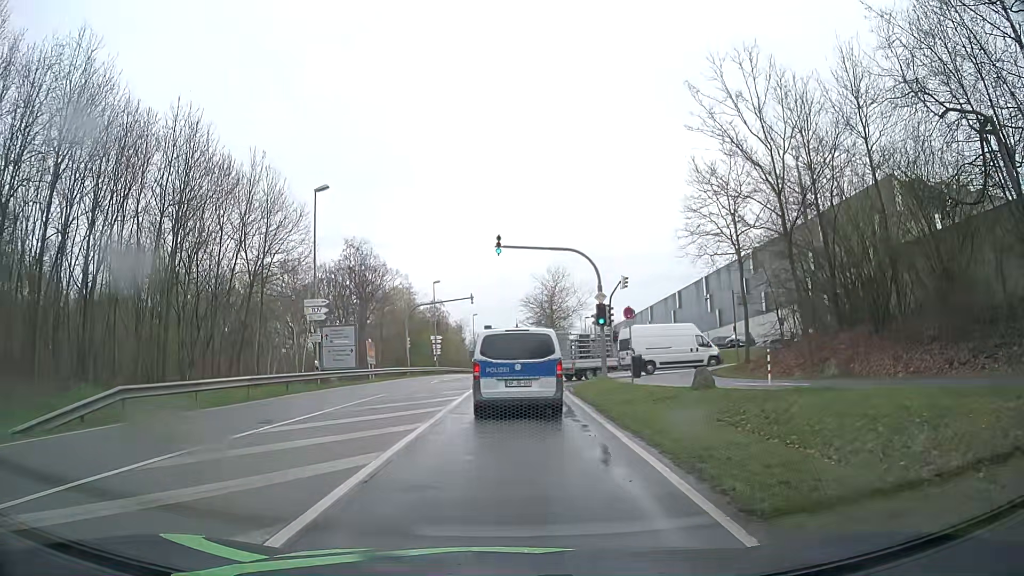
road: secondary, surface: asphalt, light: Day
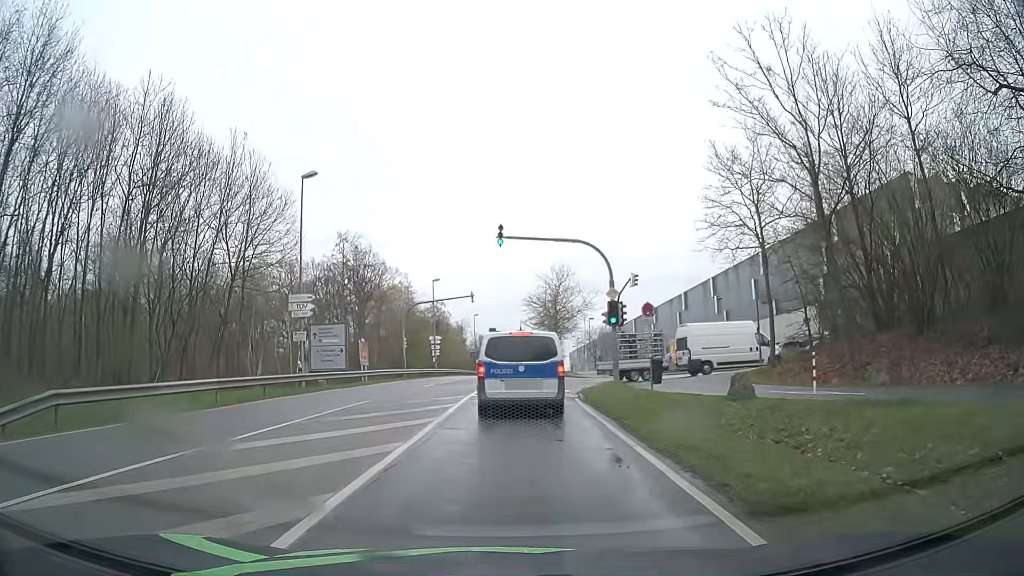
(0.0, +2.9) m; +1°
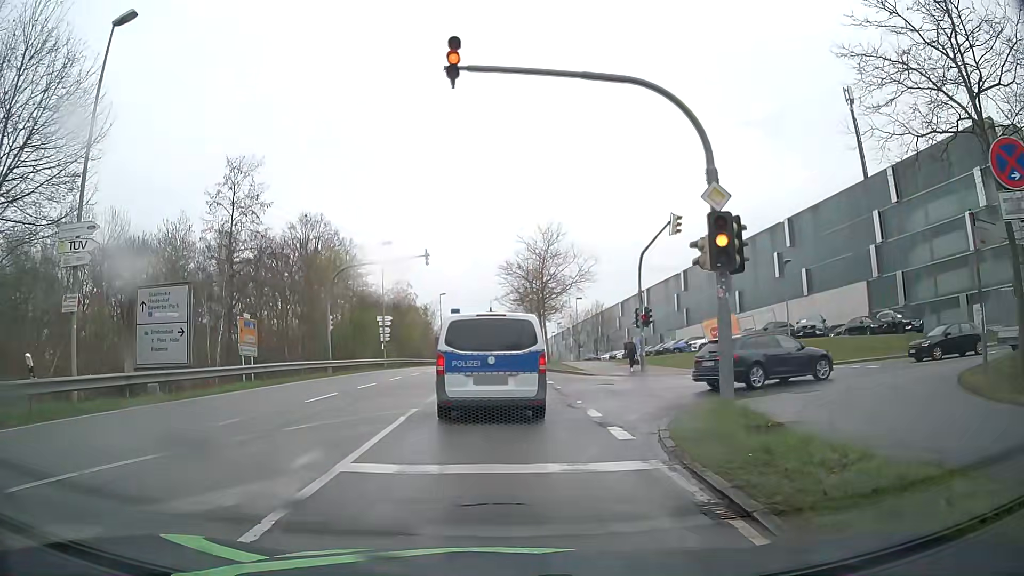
(-0.2, +16.0) m; +2°
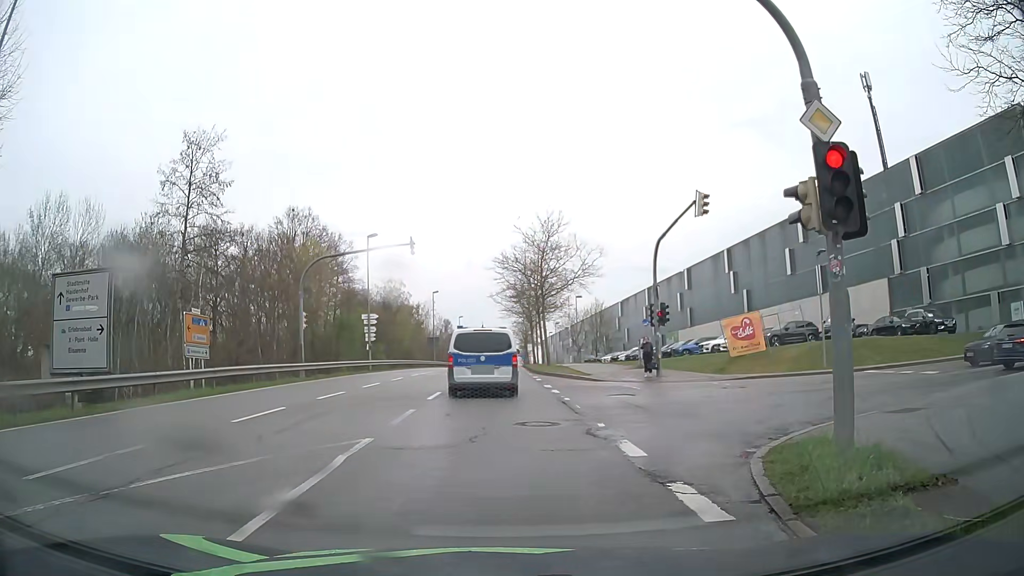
(0.0, +4.2) m; +1°
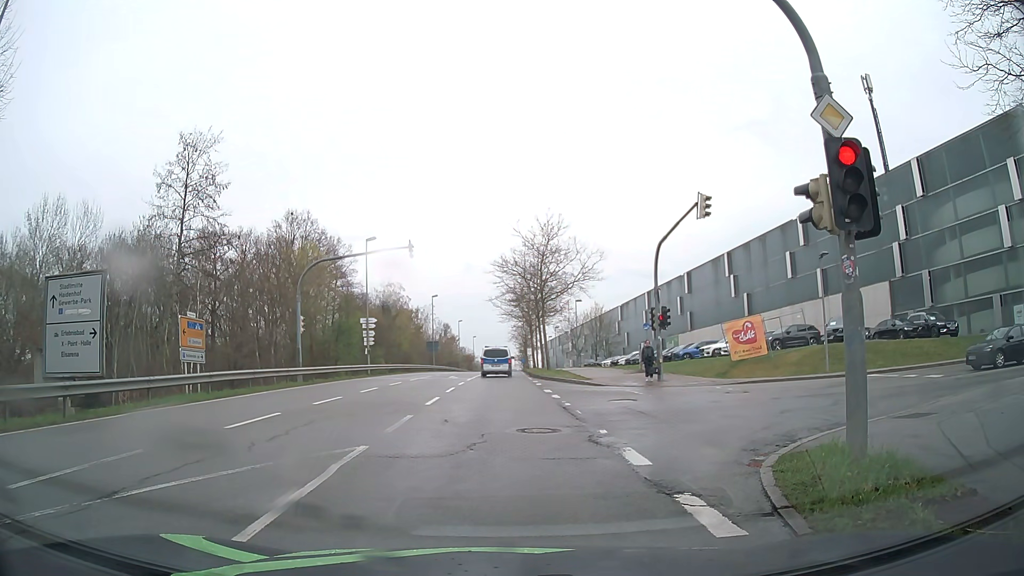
(0.0, +0.4) m; 0°
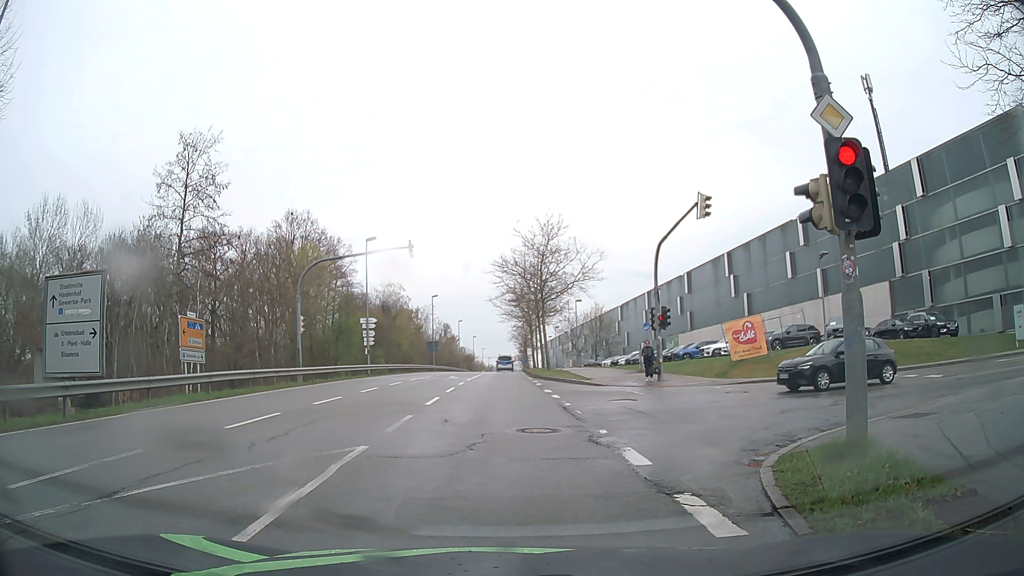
(0.0, 0.0) m; 0°
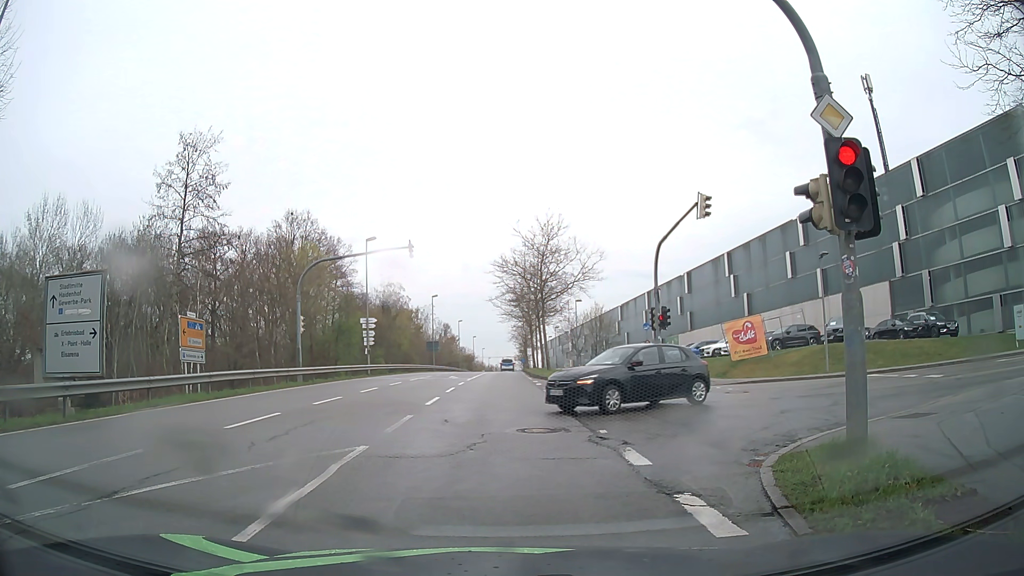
(0.0, 0.0) m; 0°
